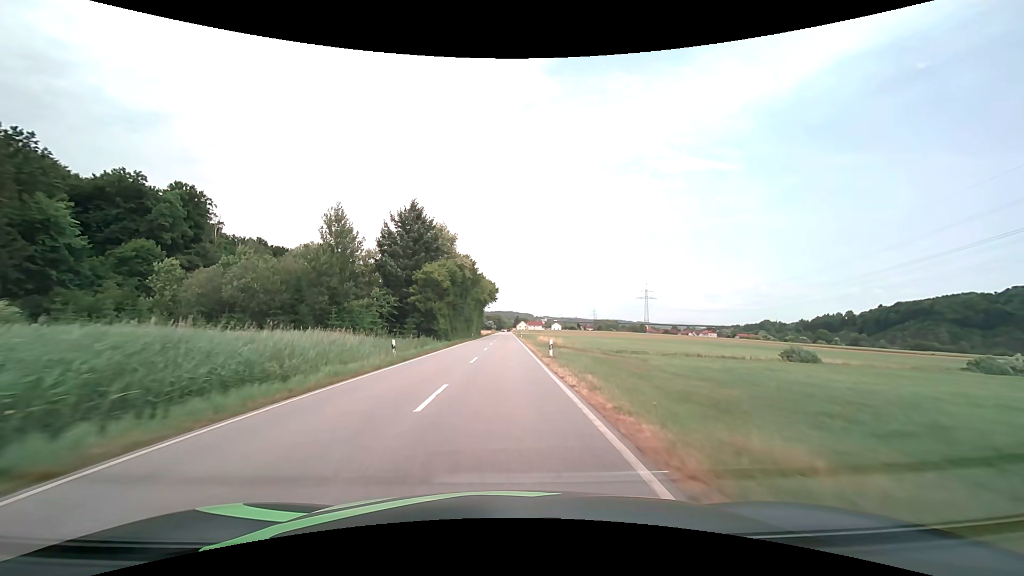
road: secondary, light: Day
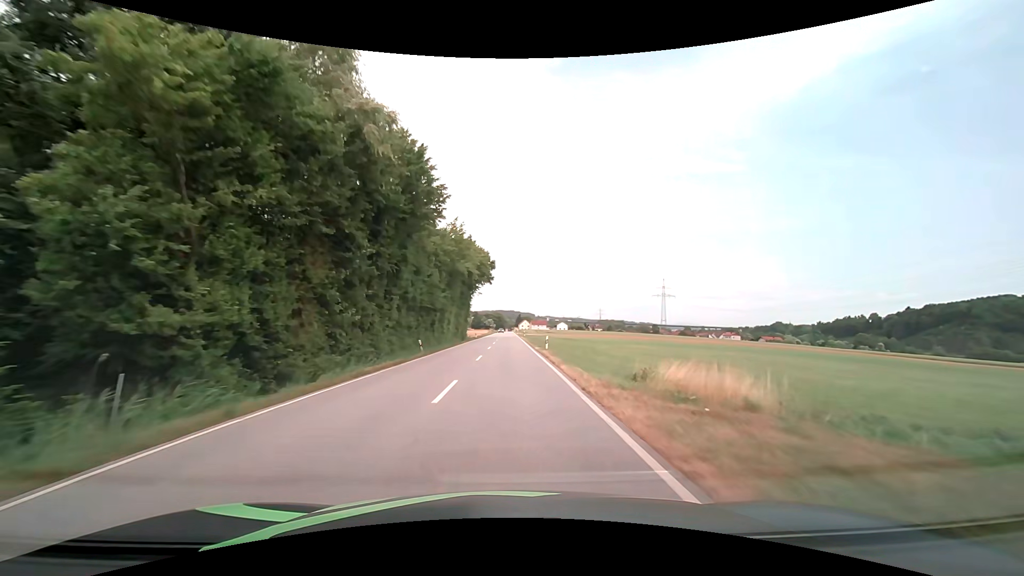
(0.0, +47.3) m; 0°
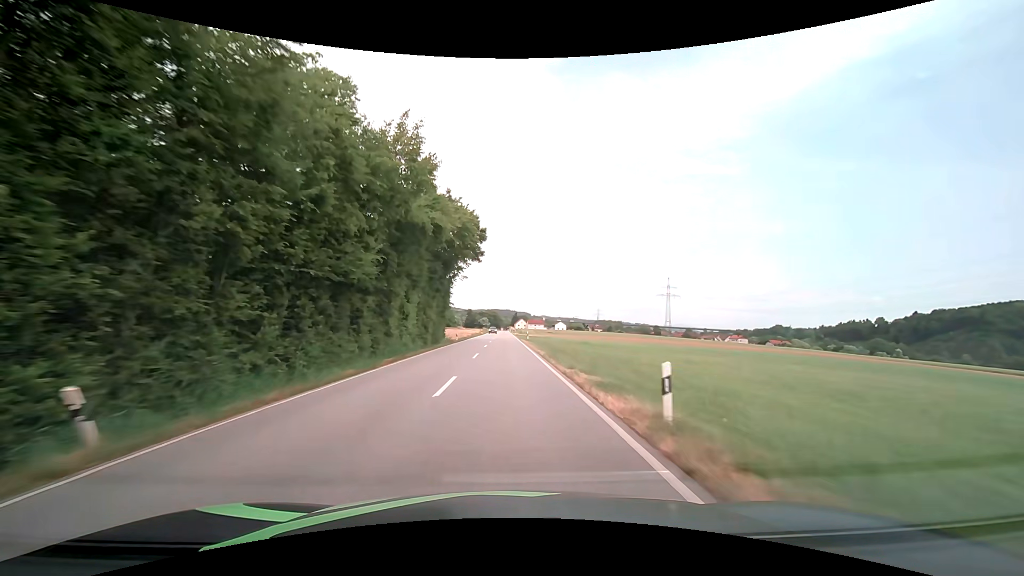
(0.0, +23.4) m; +1°
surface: asphalt
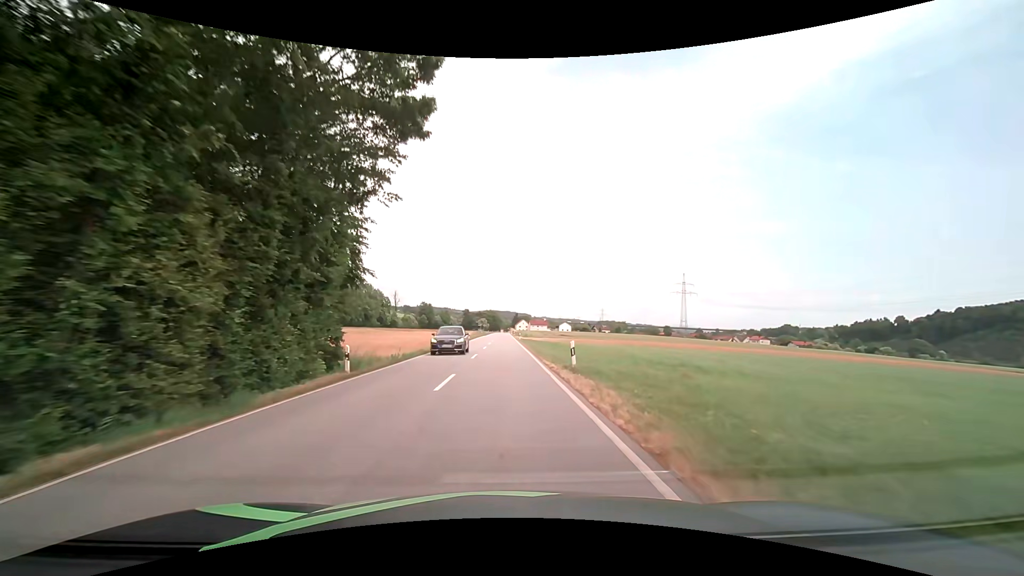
(0.0, +34.7) m; 0°
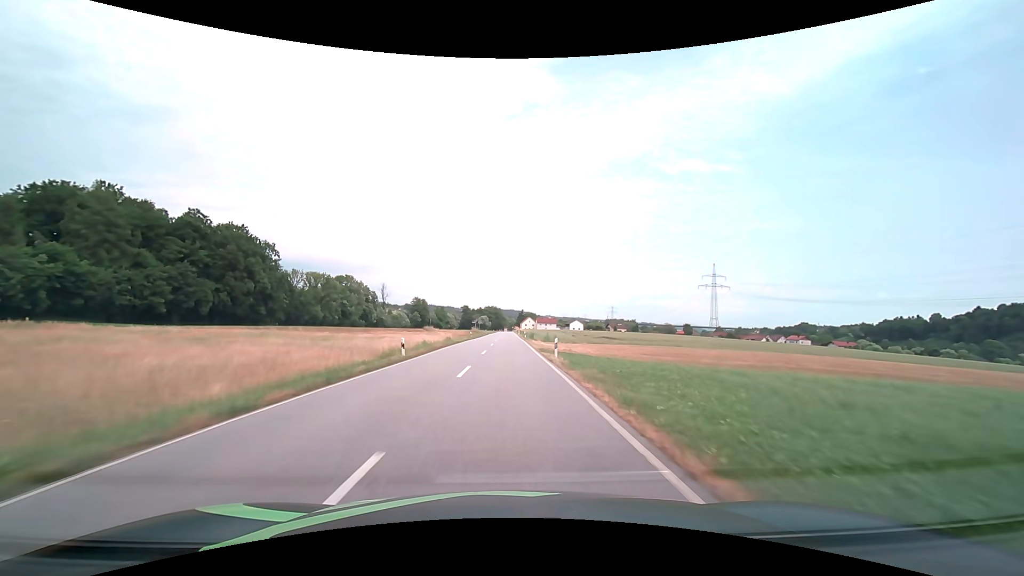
(-0.2, +45.7) m; 0°
(0, +10) (0, +20) (0, +30) (0, +40) (0, +50) (0, +60) (0, +70) (0, +80) (0, +90) (0, +100) m
